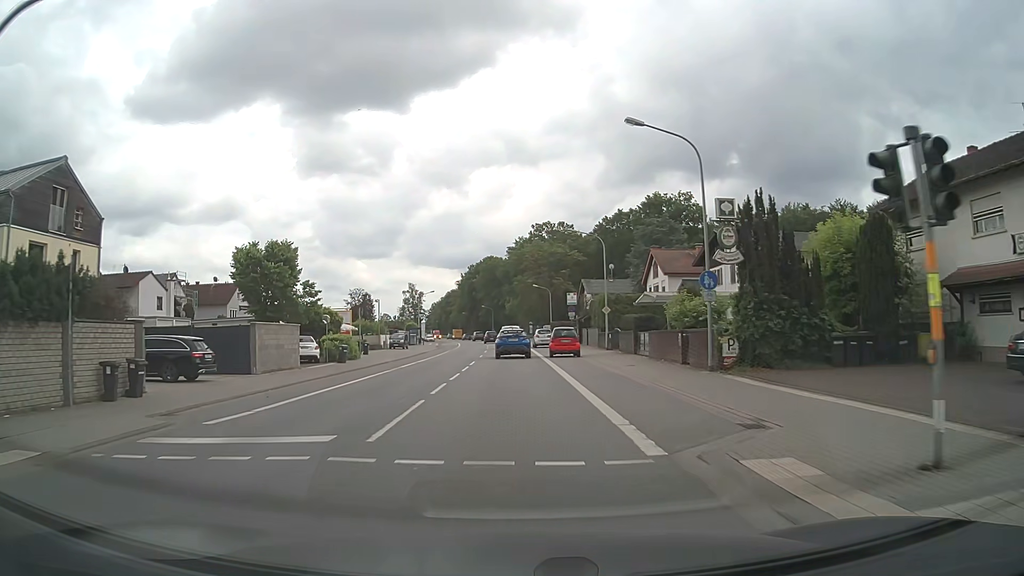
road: primary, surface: asphalt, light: Day
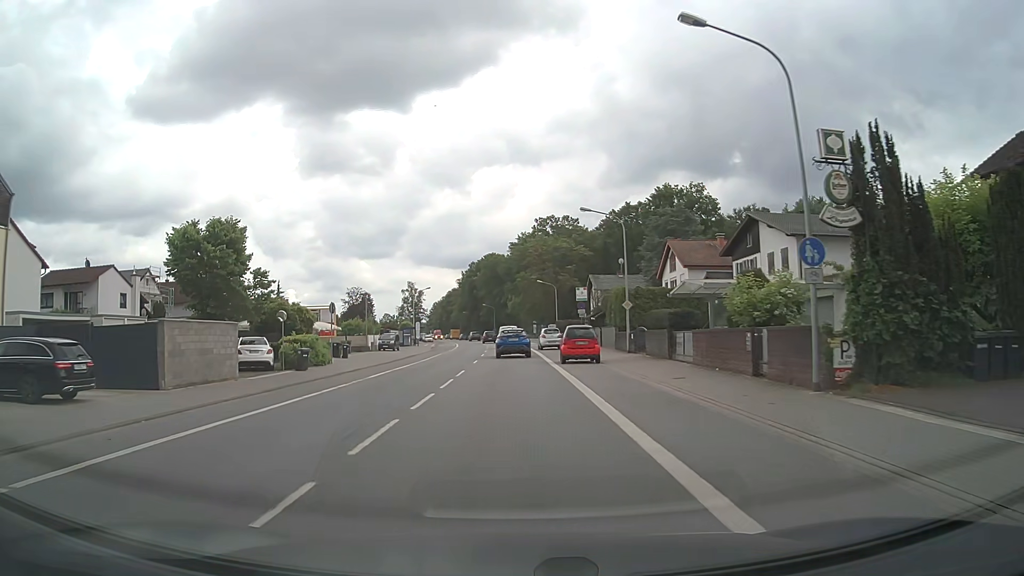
(0.0, +7.4) m; 0°
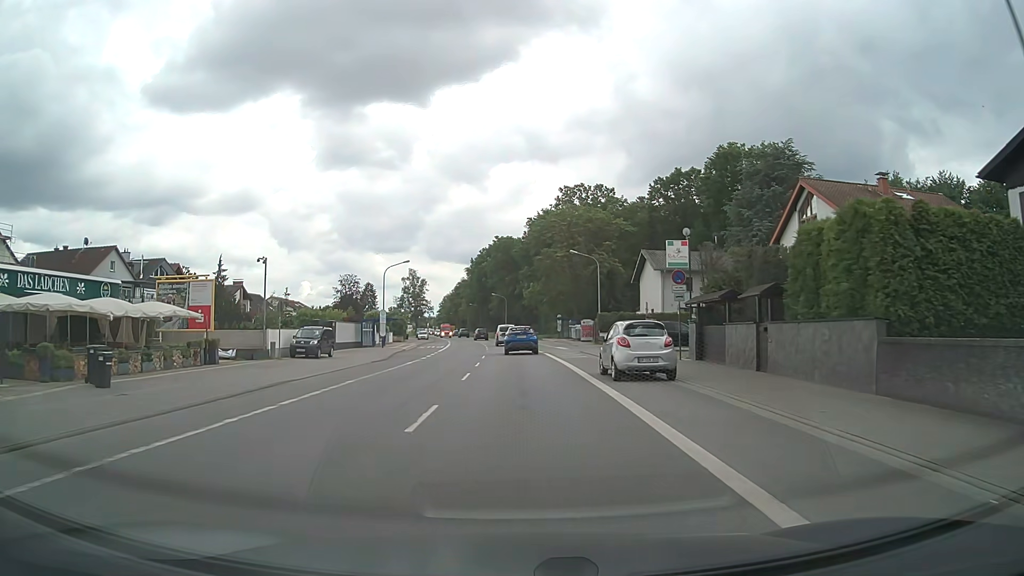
(-0.4, +30.2) m; -1°
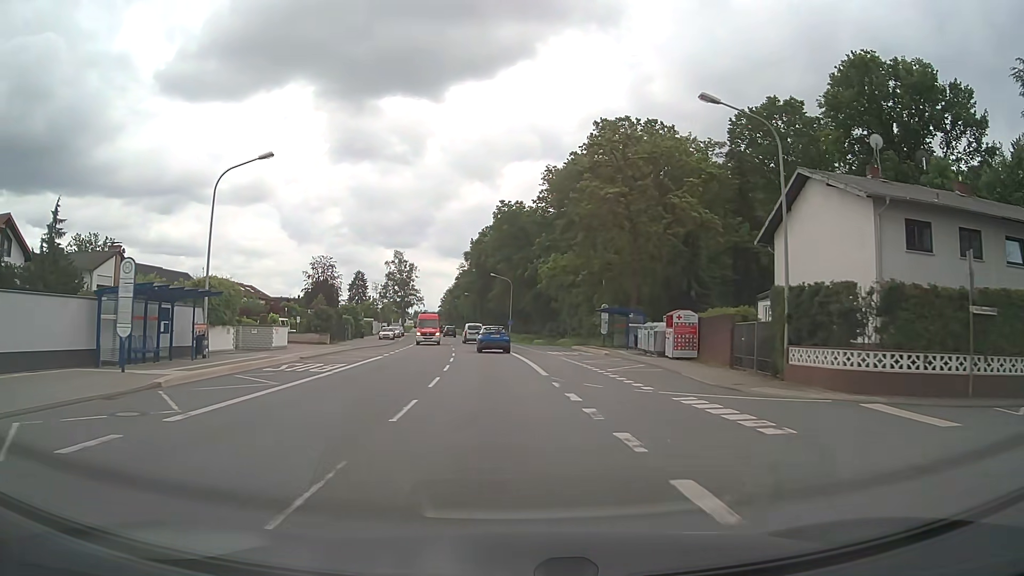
(-0.2, +37.8) m; -1°
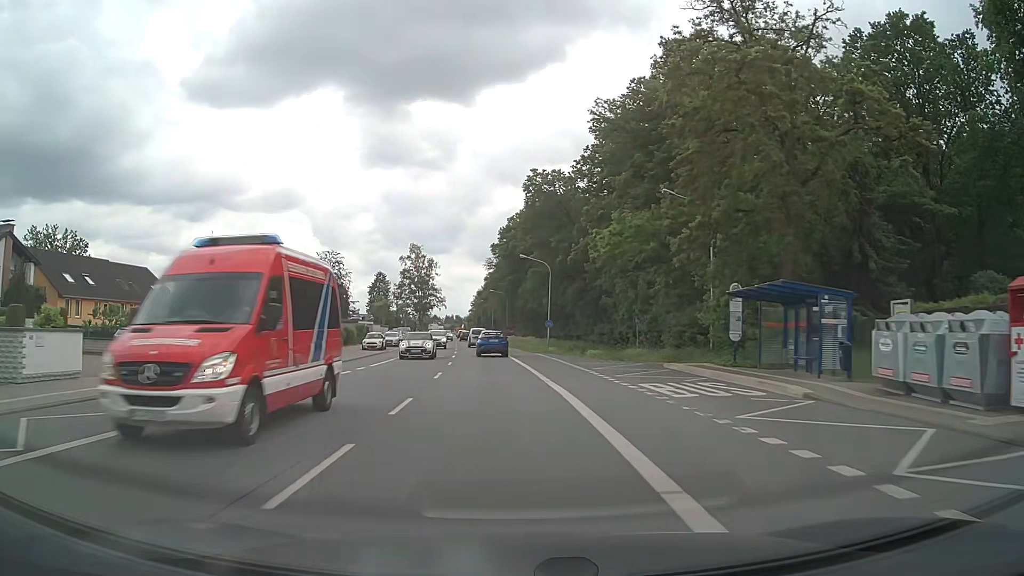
(-0.5, +23.0) m; -3°
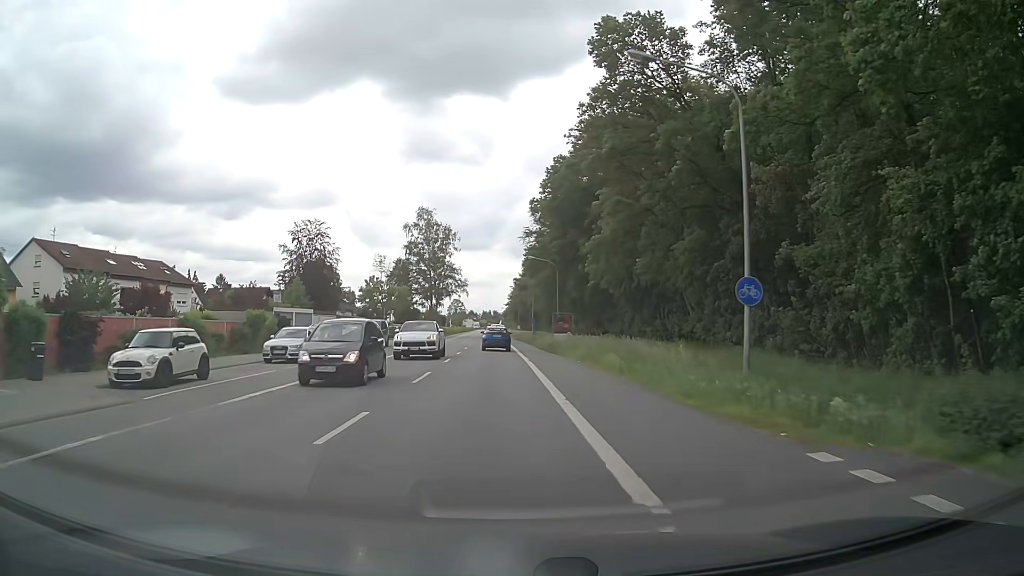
(-1.3, +39.5) m; -3°
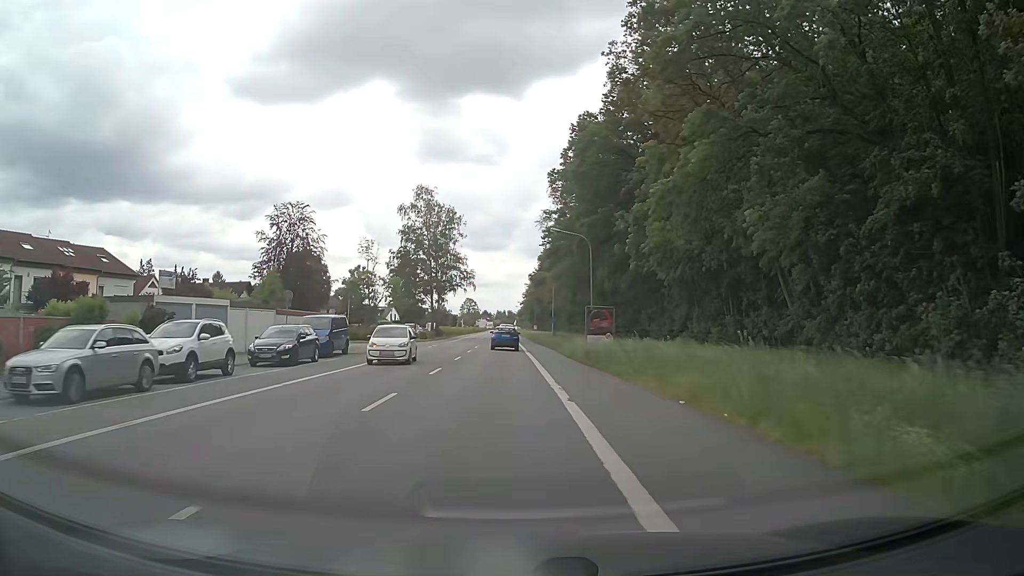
(-0.2, +16.3) m; -1°
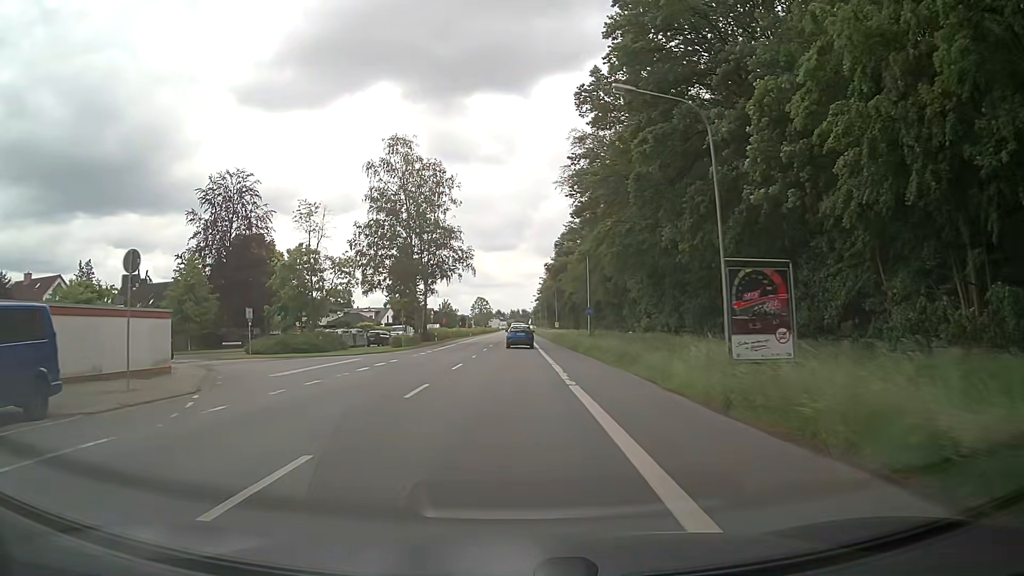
(-0.2, +24.8) m; -1°
(0, +10) (0, +20) (0, +30) (0, +40) (0, +50) (0, +60) (0, +70) (0, +80) (0, +90) (0, +100) m
